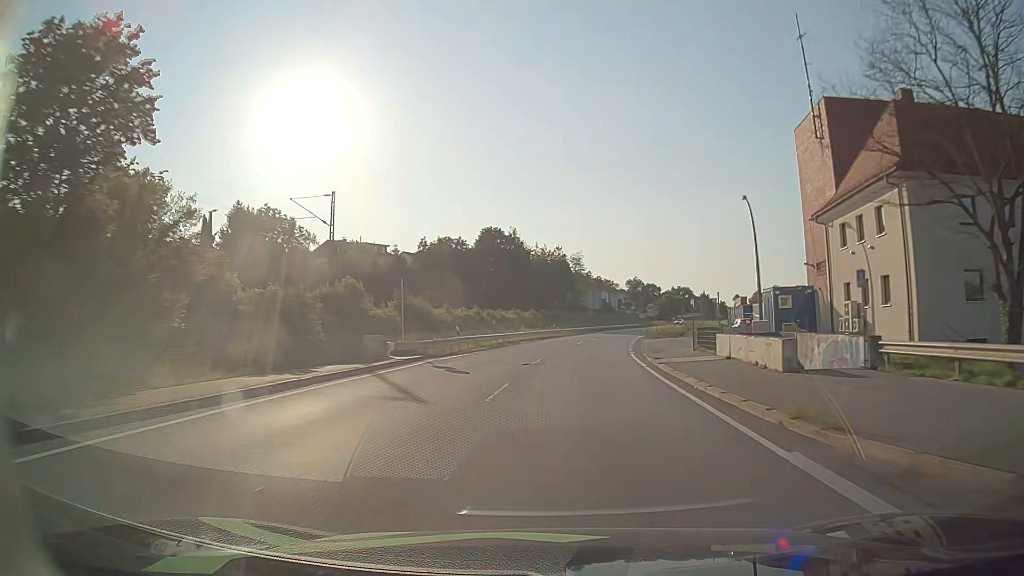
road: primary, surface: asphalt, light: Day
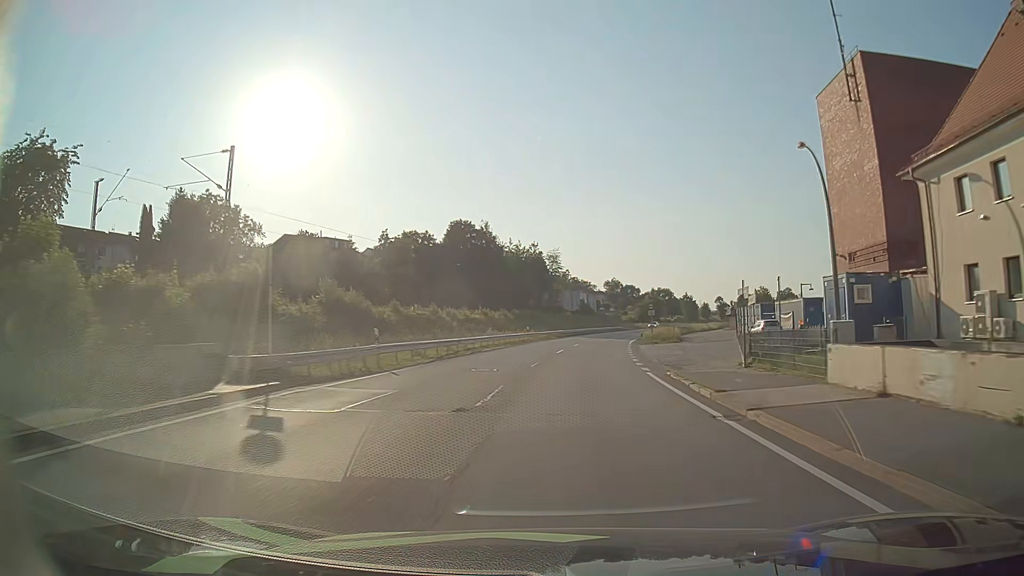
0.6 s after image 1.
(+0.2, +12.5) m; +2°
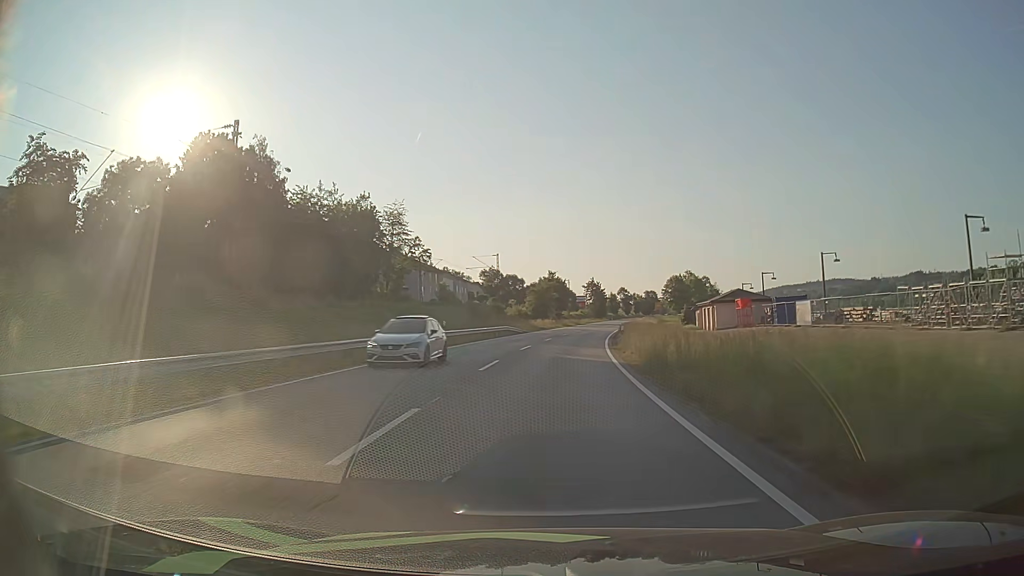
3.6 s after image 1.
(+6.2, +64.9) m; +10°
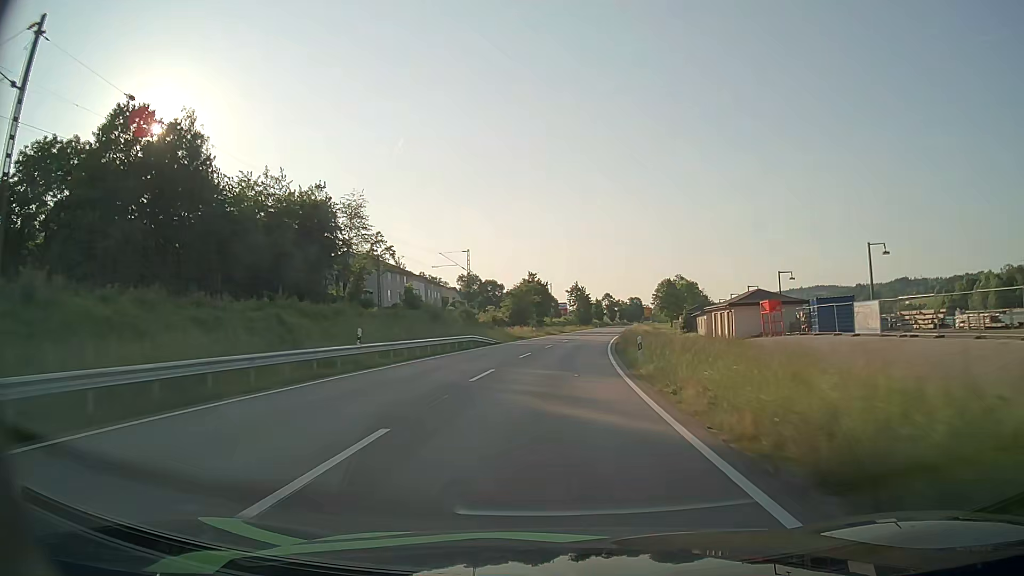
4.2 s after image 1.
(+0.2, +13.6) m; +2°
